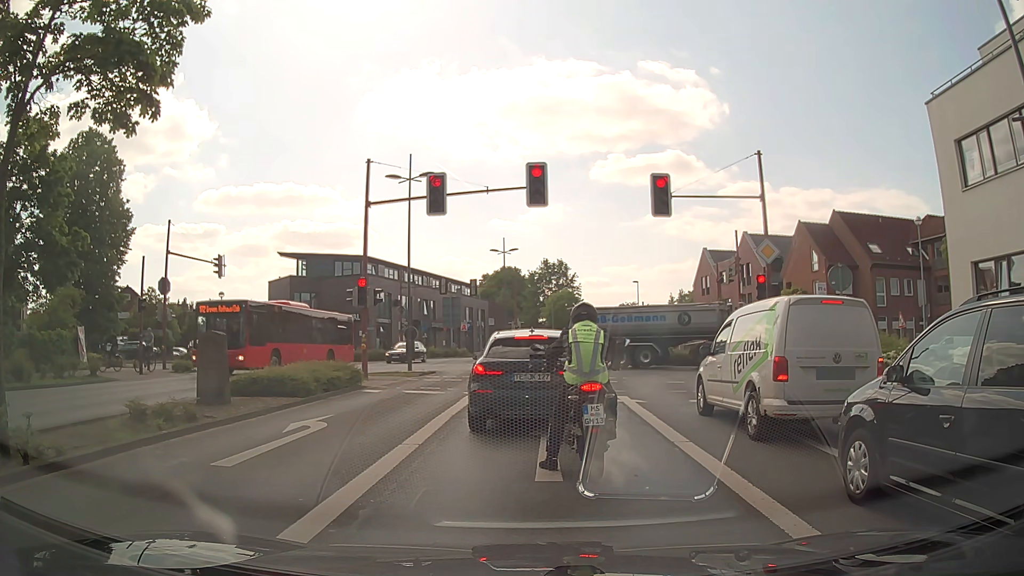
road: secondary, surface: asphalt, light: Day
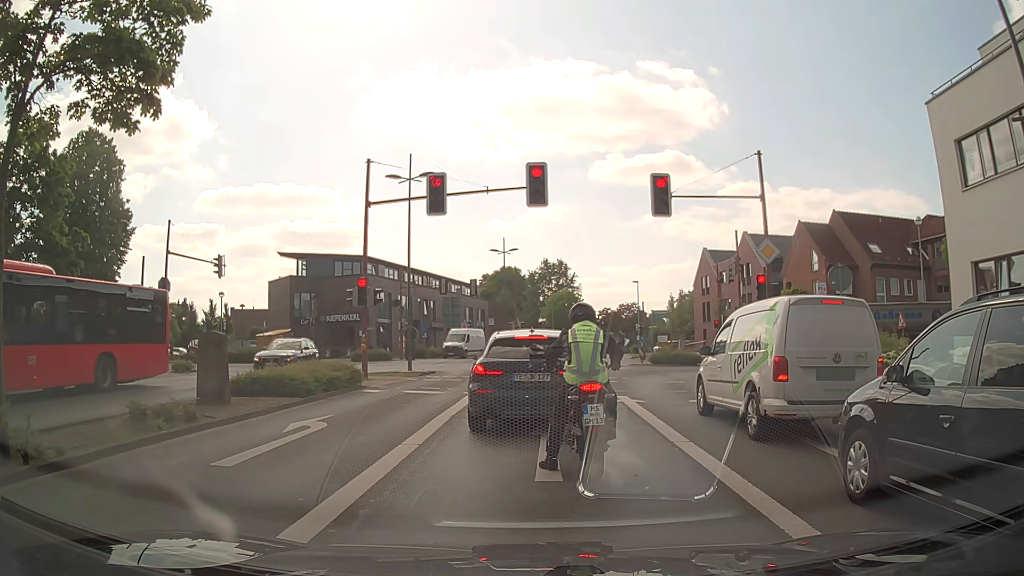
(0.0, 0.0) m; 0°
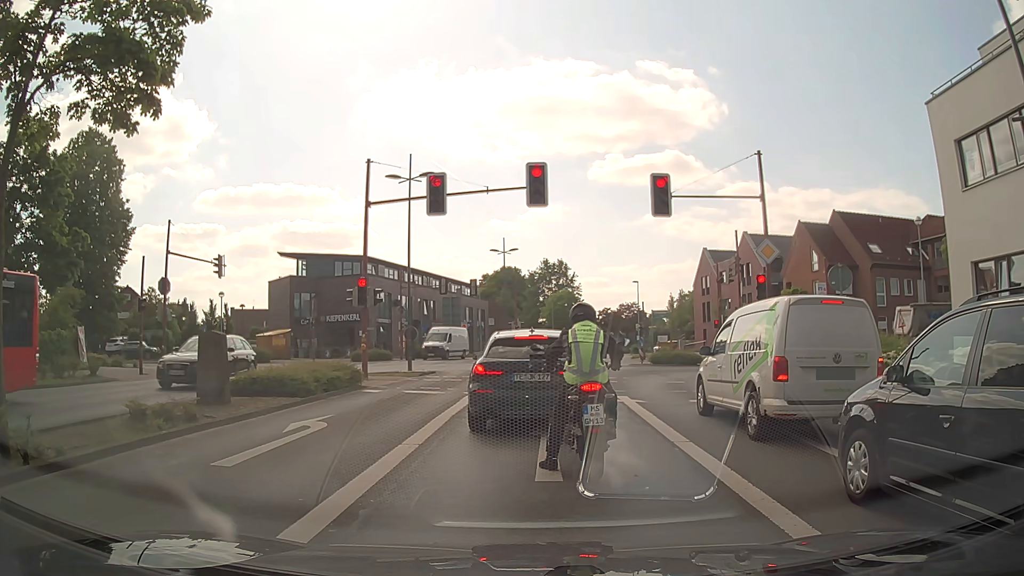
(0.0, 0.0) m; 0°
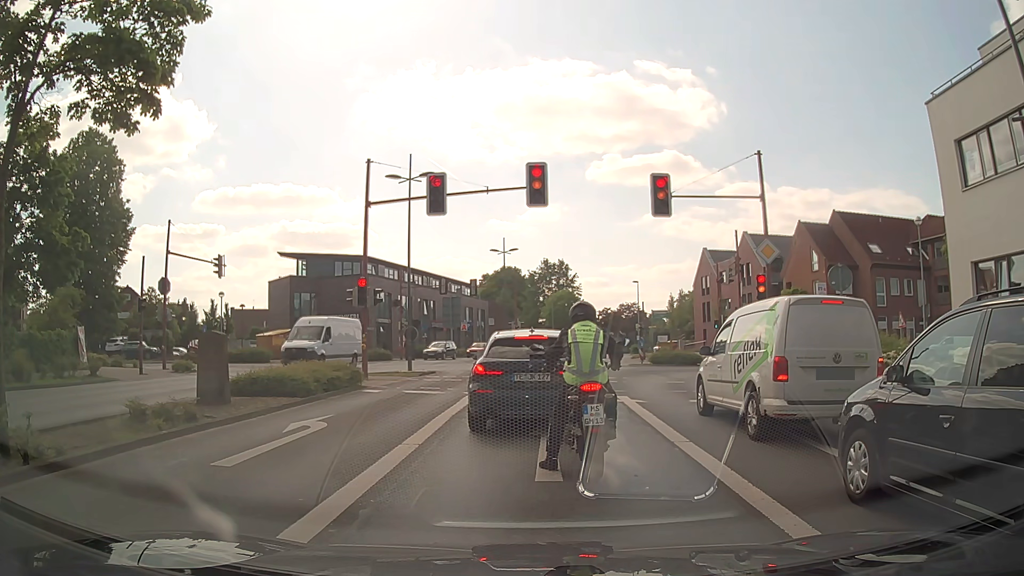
(0.0, 0.0) m; 0°
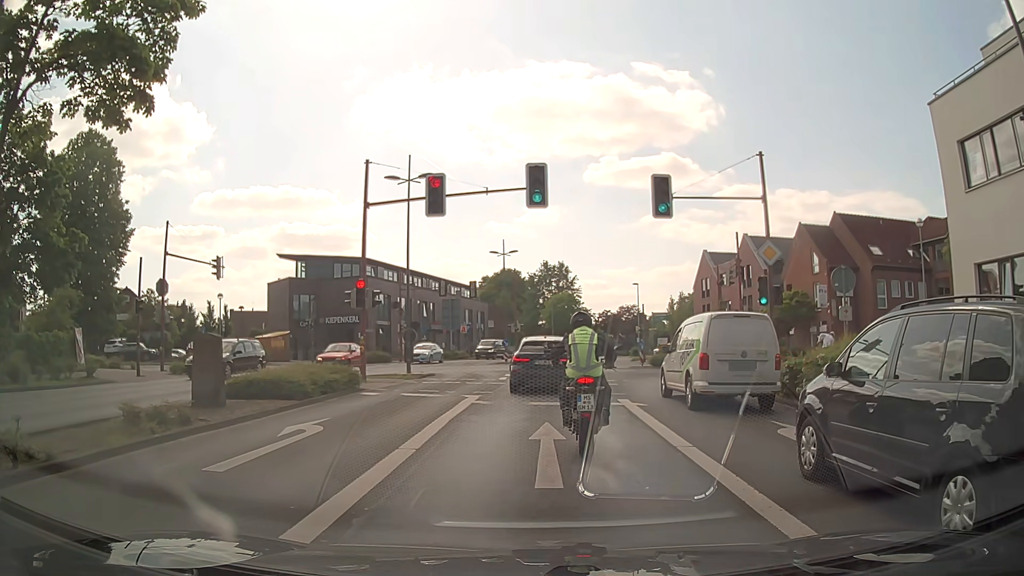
(0.0, +0.2) m; 0°
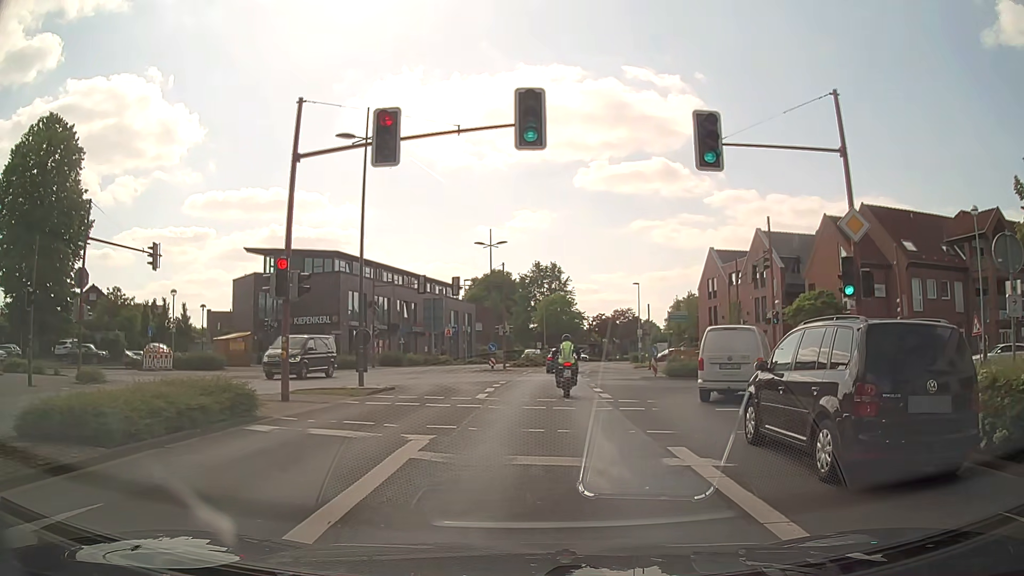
(+0.1, +6.9) m; +1°
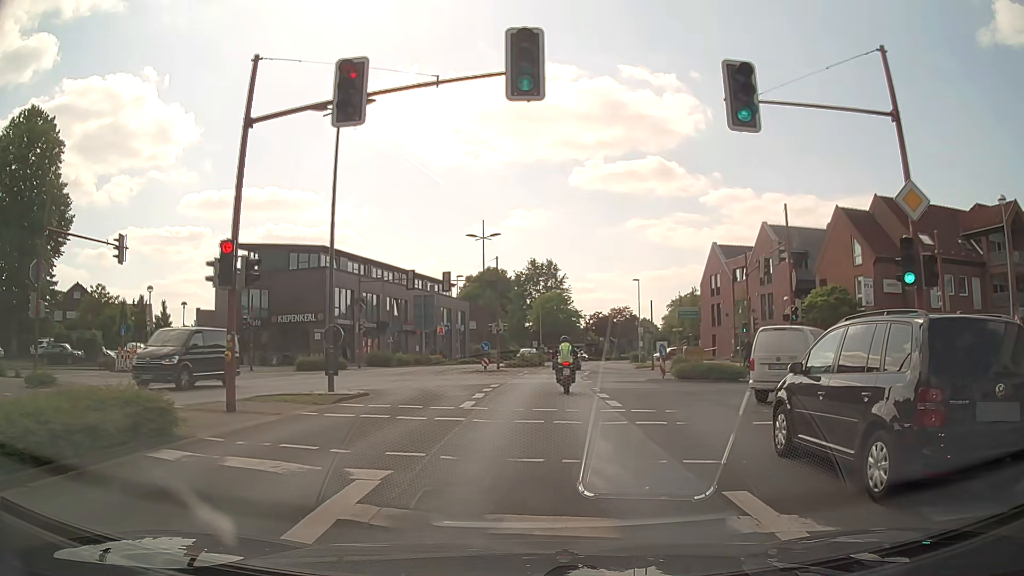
(0.0, +2.9) m; +1°
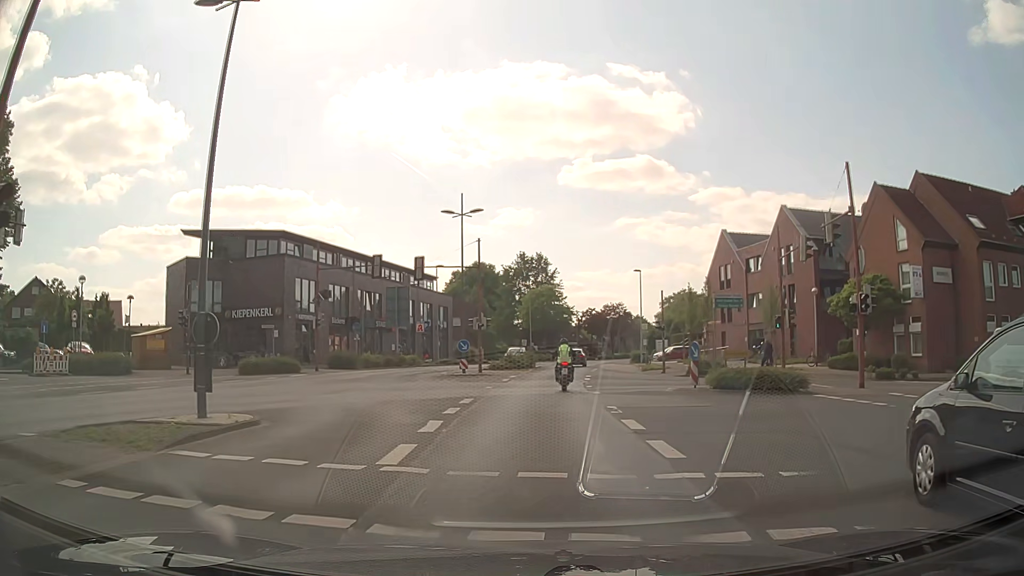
(0.0, +7.4) m; +1°
(0, +10) (0, +20) (+1, +30) (+2, +40) (+3, +50) (+4, +60) (+5, +70) (+7, +80) (+8, +89) (+10, +99) m
